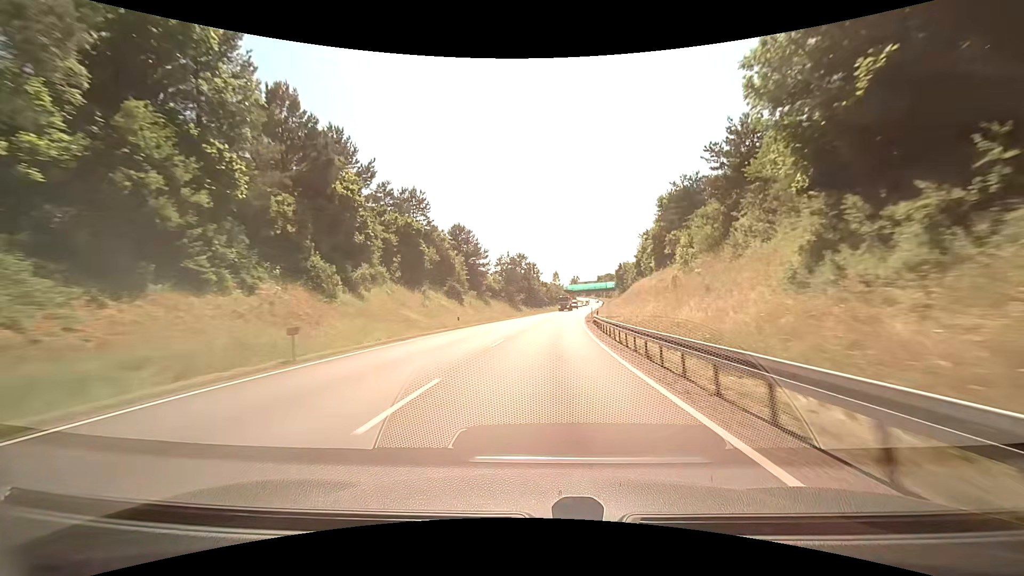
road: primary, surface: asphalt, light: Day
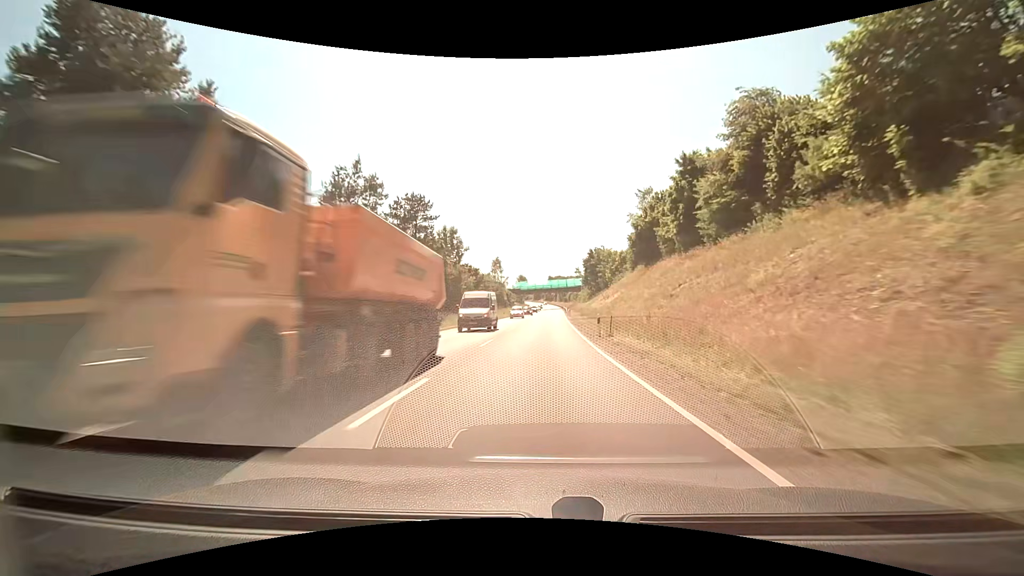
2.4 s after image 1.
(+3.2, +60.4) m; +8°
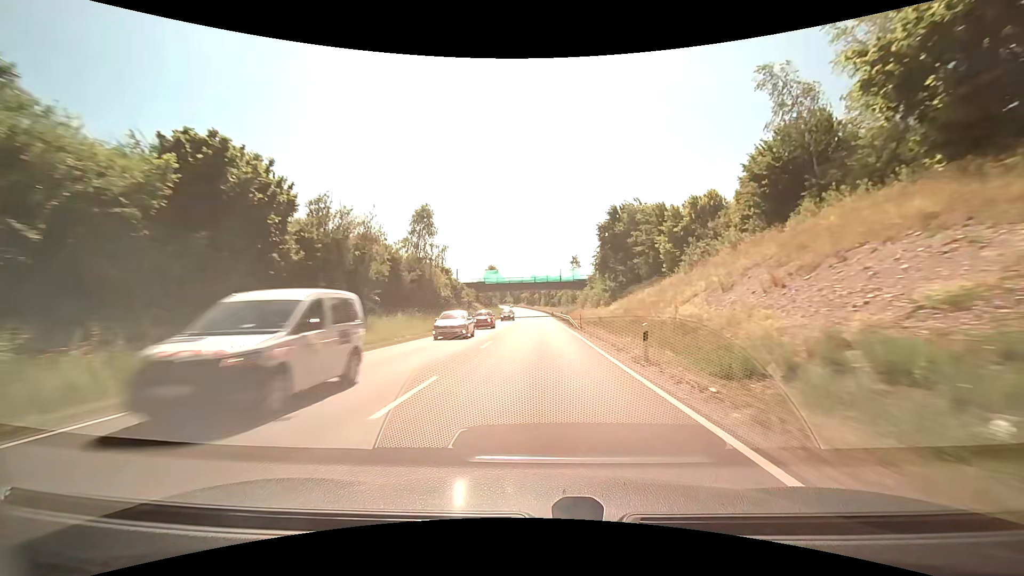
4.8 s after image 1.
(+0.9, +60.2) m; +1°
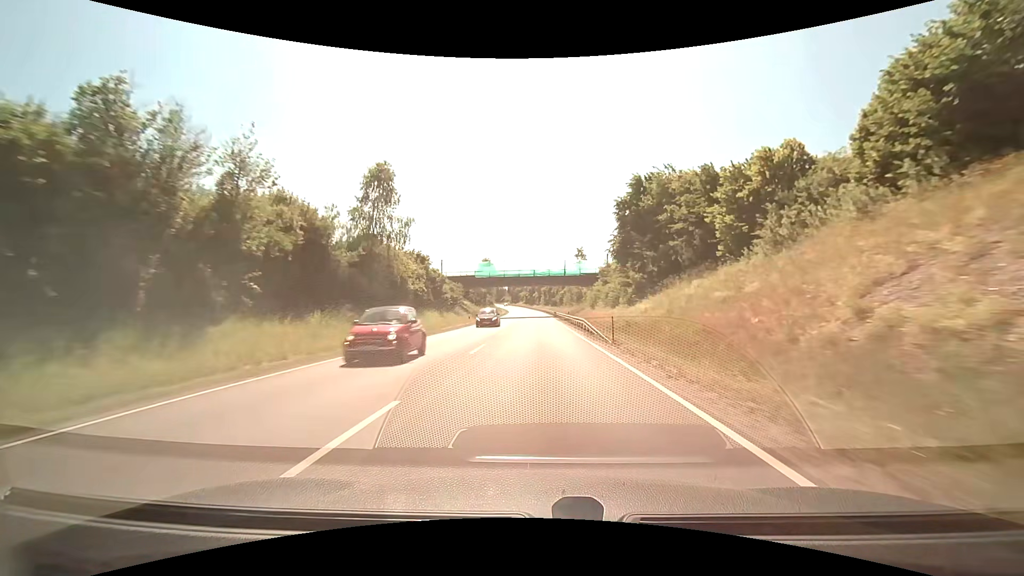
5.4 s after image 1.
(+0.2, +15.1) m; +1°
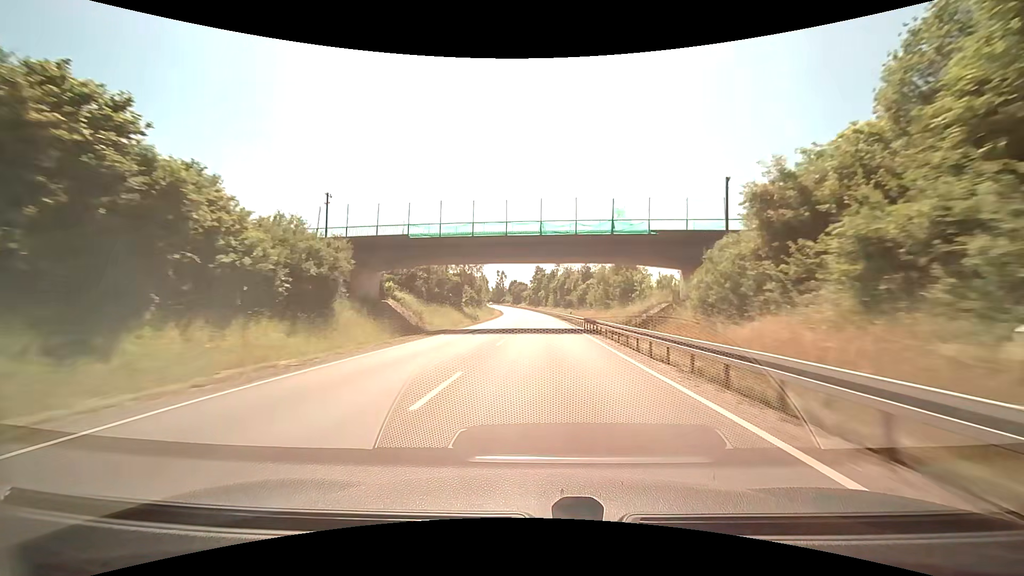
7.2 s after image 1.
(+0.1, +45.3) m; +1°
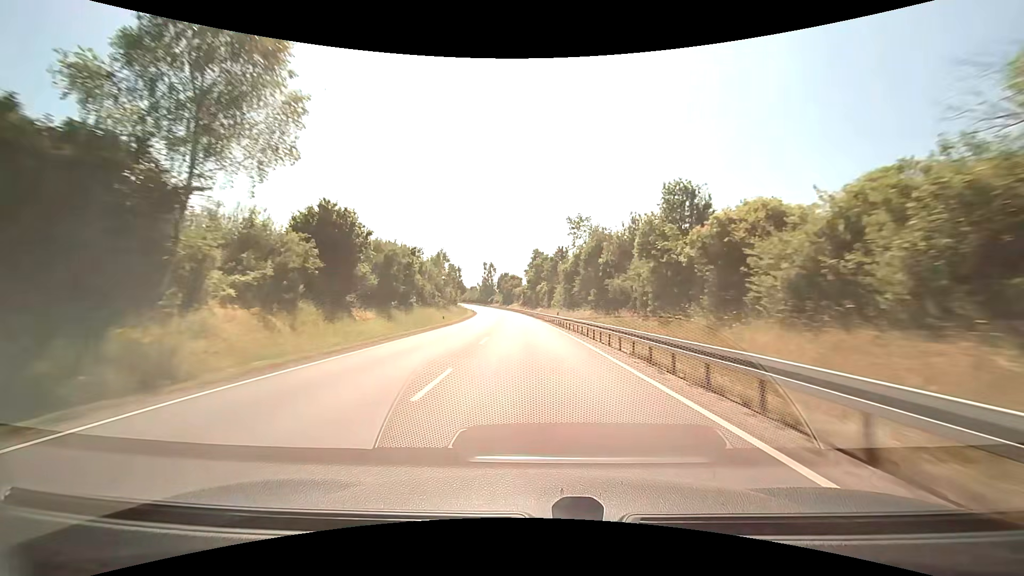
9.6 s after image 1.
(+0.3, +60.3) m; 0°
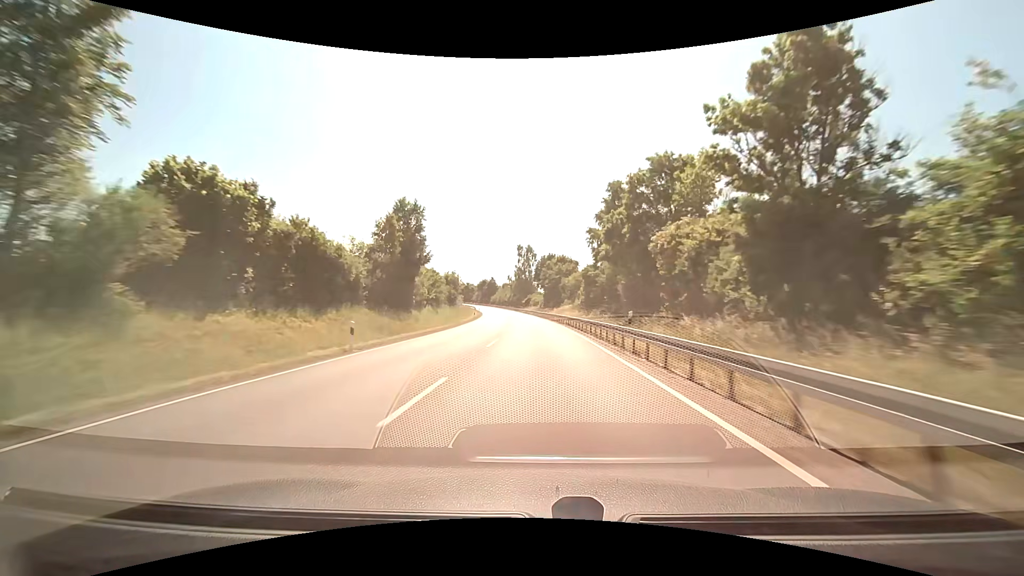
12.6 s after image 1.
(-1.8, +74.7) m; -5°
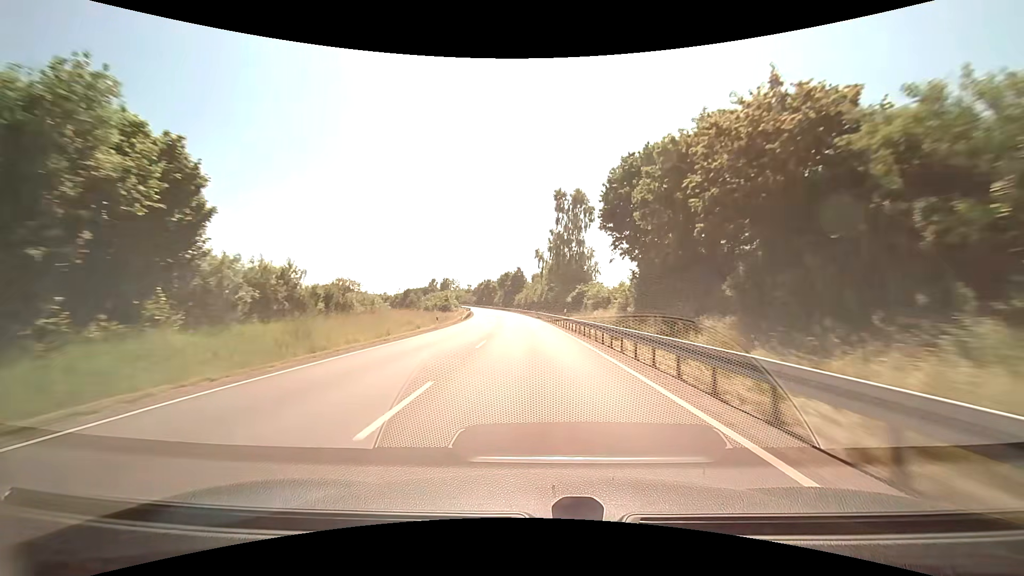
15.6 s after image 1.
(-3.0, +73.6) m; -5°
(0, +10) (0, +20) (0, +30) (-1, +40) (-1, +50) (-2, +60) (-3, +70) (-4, +80) (-5, +90) (-7, +100) m
